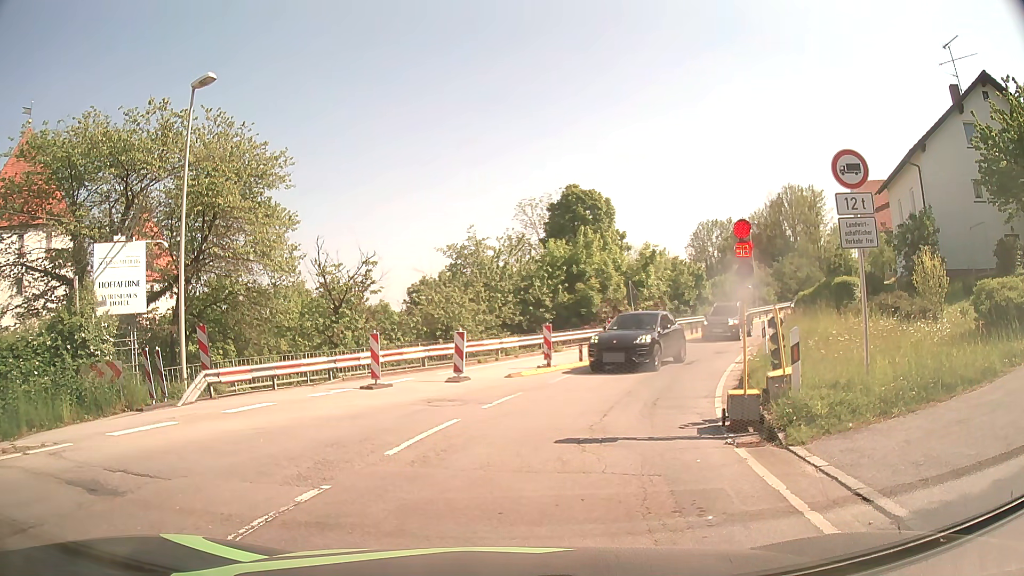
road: secondary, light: Day
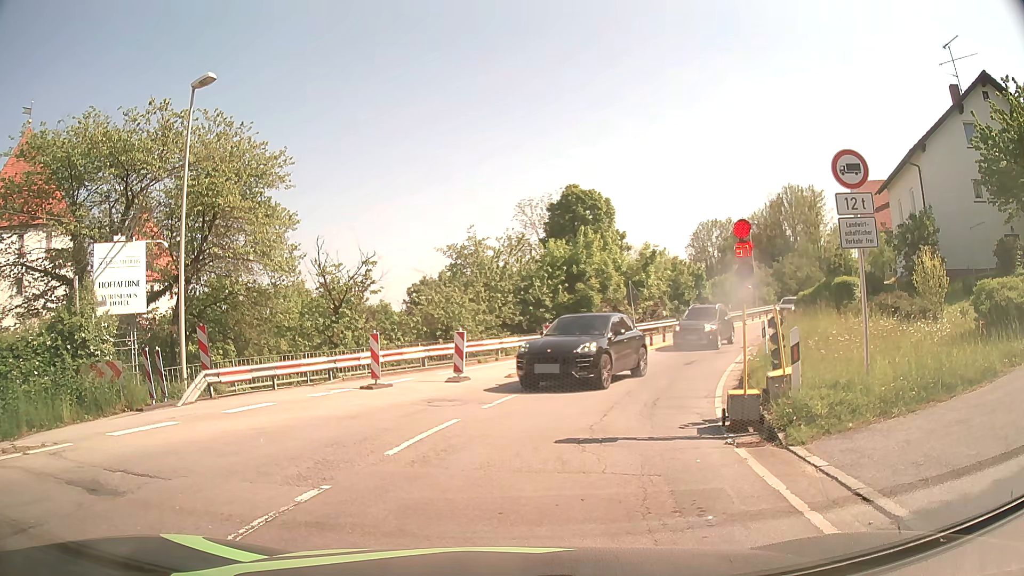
(0.0, 0.0) m; 0°
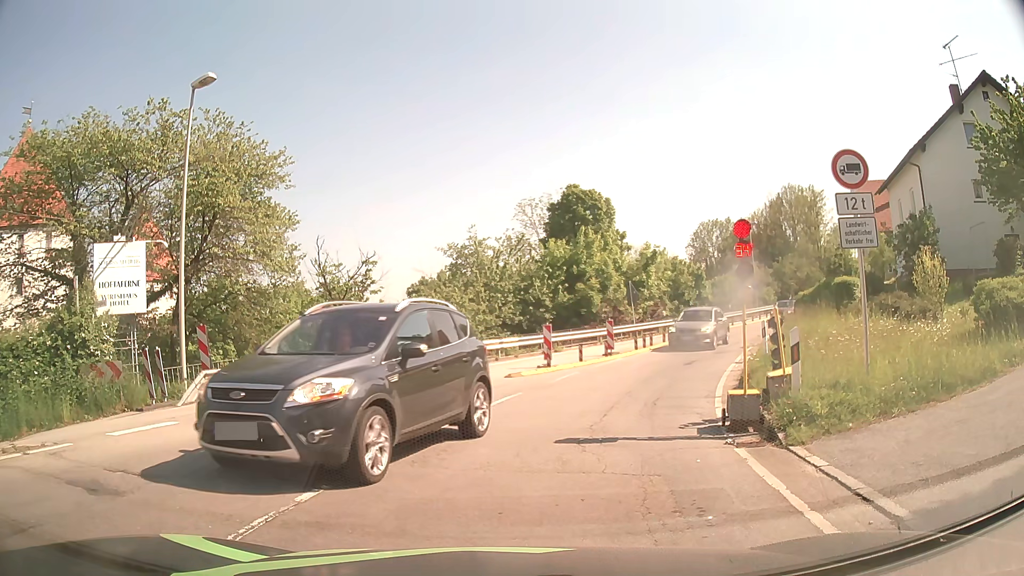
(0.0, 0.0) m; 0°
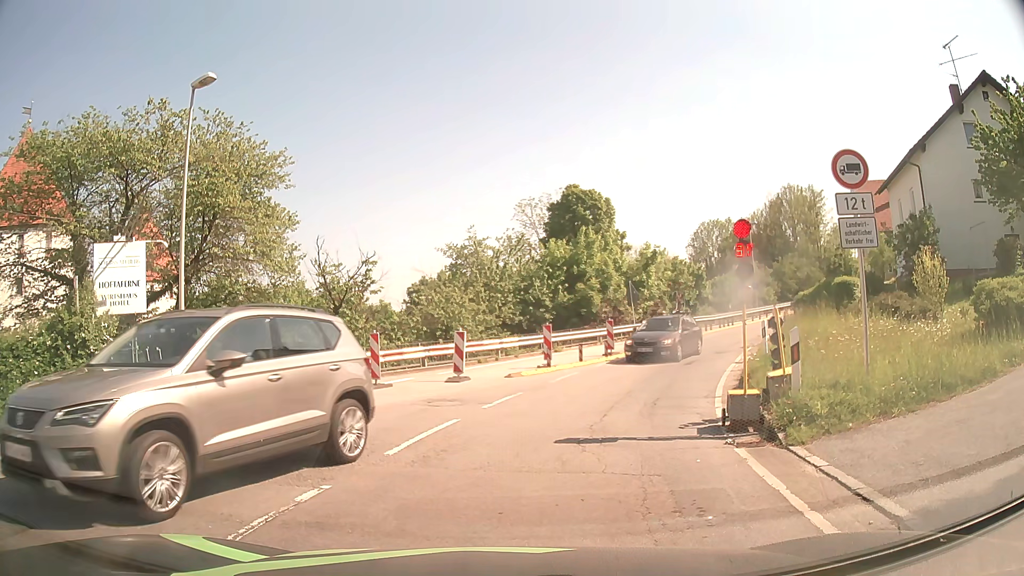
(0.0, 0.0) m; 0°
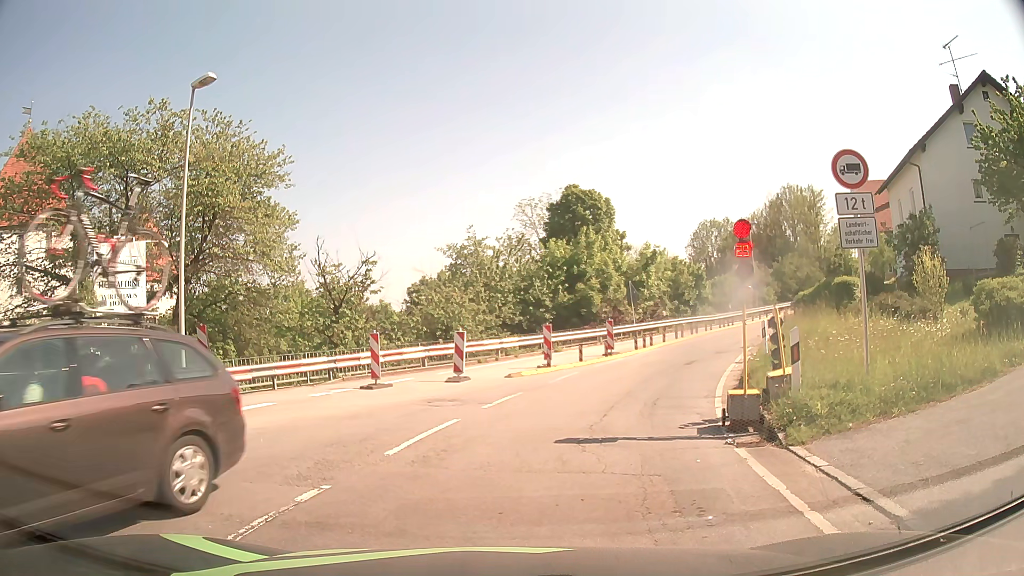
(0.0, 0.0) m; 0°
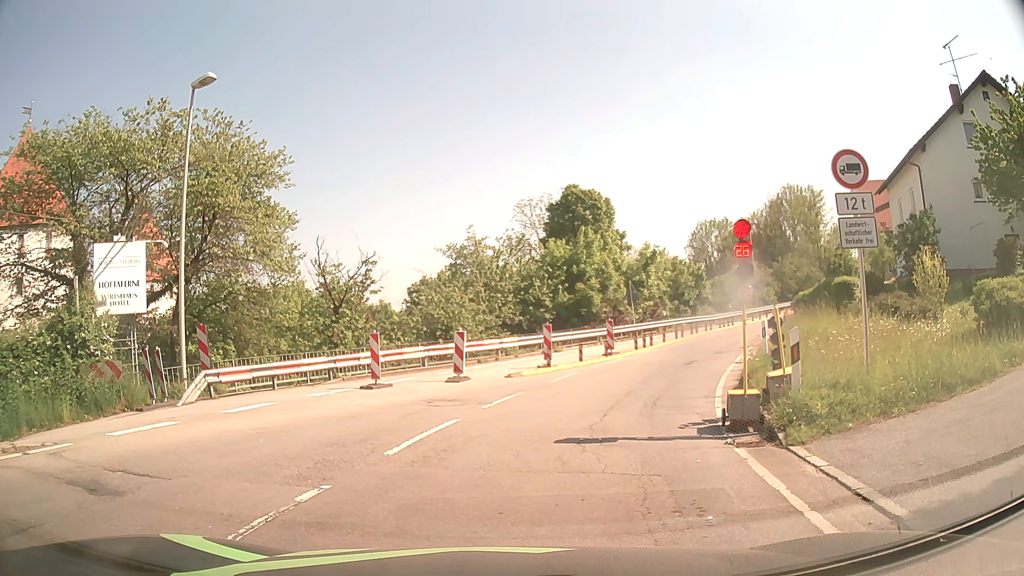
(0.0, 0.0) m; 0°
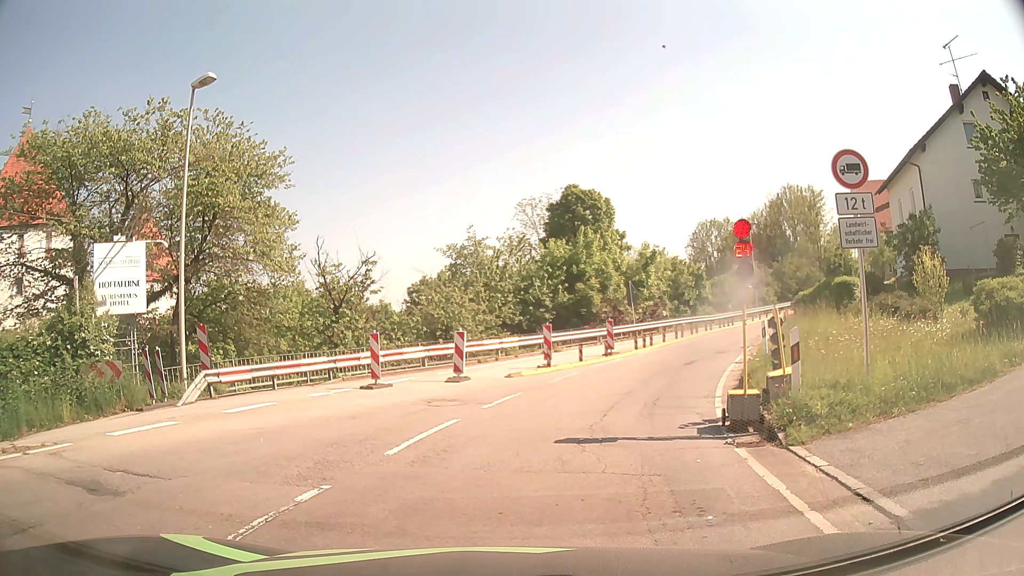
(0.0, 0.0) m; 0°
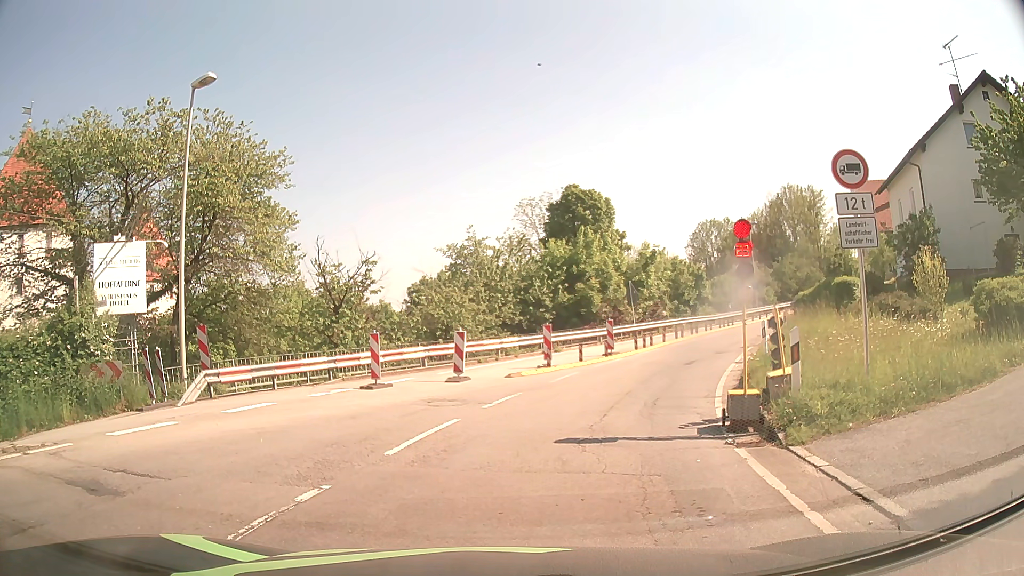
(0.0, 0.0) m; 0°
(+1, +10) (+4, +19) (+9, +28) (+14, +37) (+20, +45) (+27, +52) (+33, +60) (+40, +67) (+47, +74) (+54, +81) m
